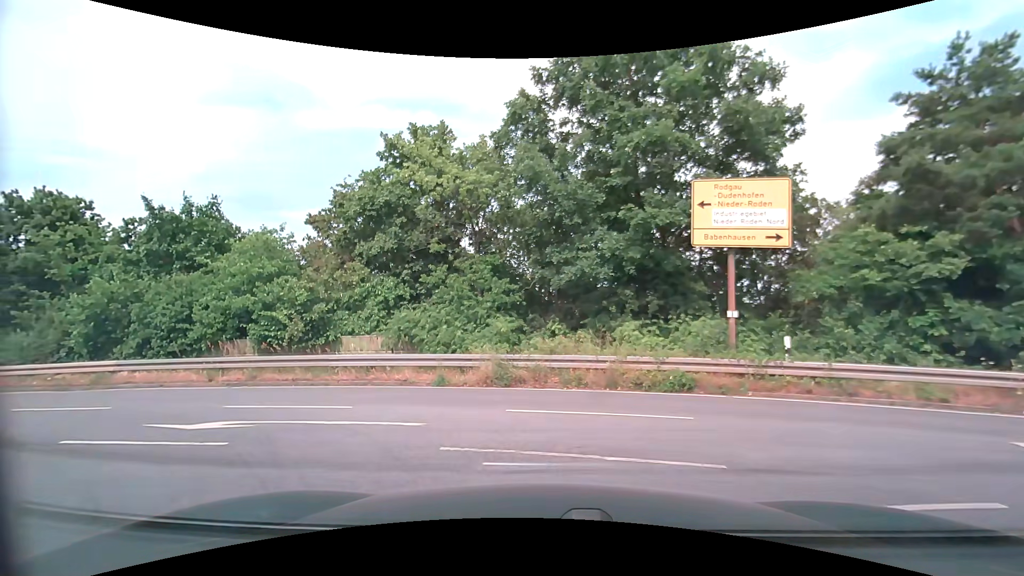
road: trunk_link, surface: asphalt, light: Day
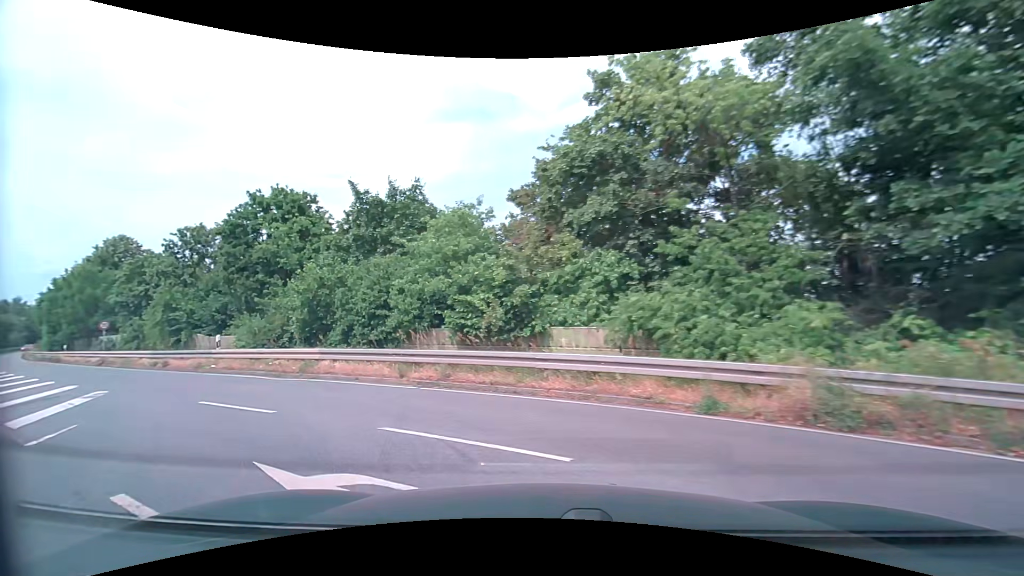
(-0.9, +4.8) m; -22°
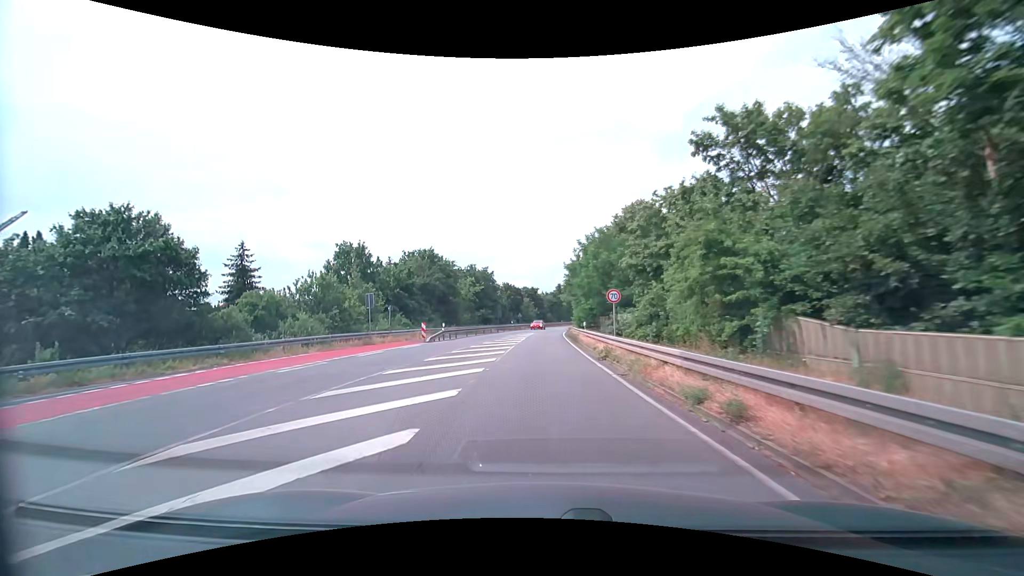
(-12.3, +16.8) m; -56°
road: tertiary
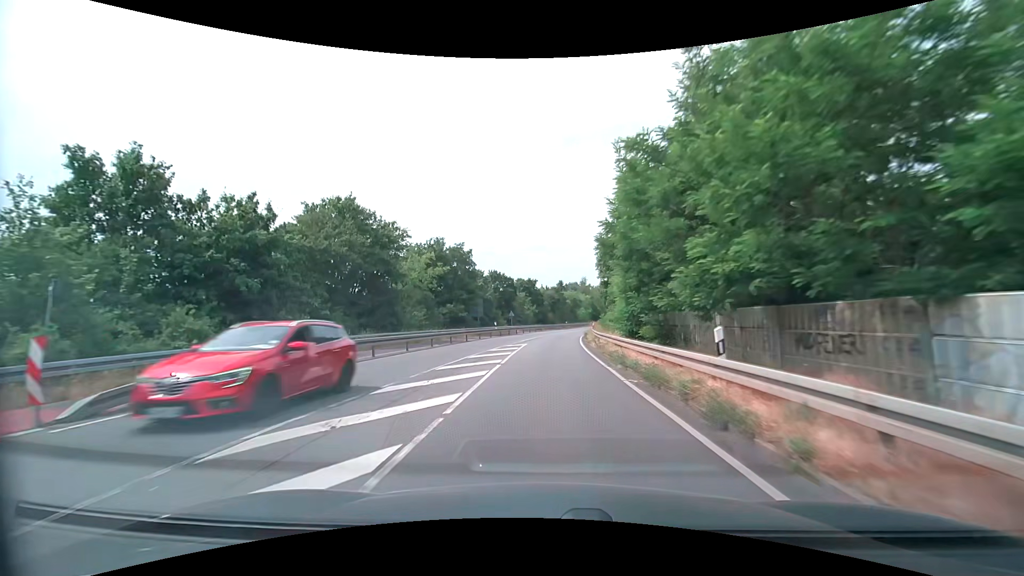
(-0.3, +25.9) m; 0°
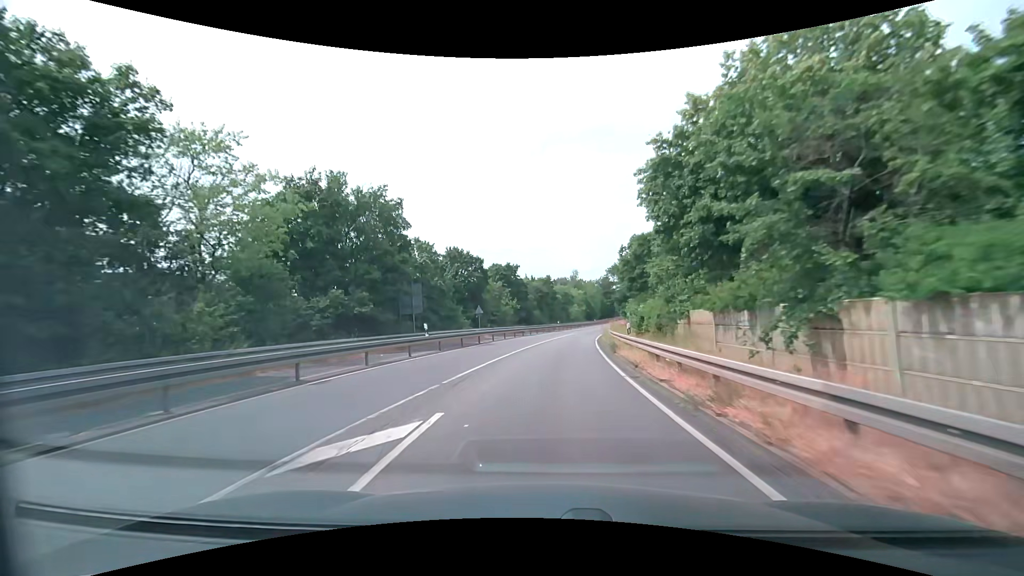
(+0.2, +23.7) m; +1°
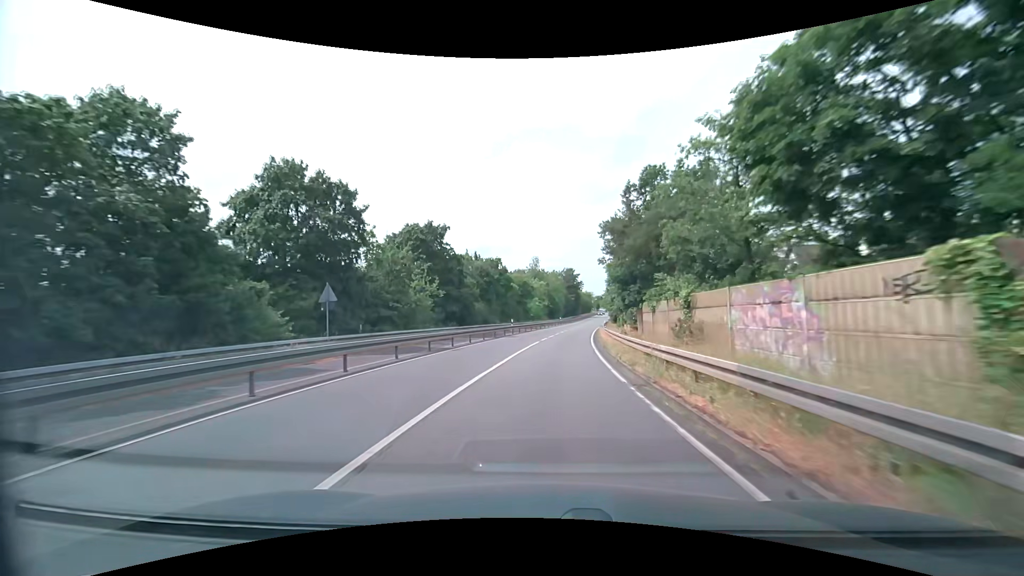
(+1.1, +26.5) m; +5°
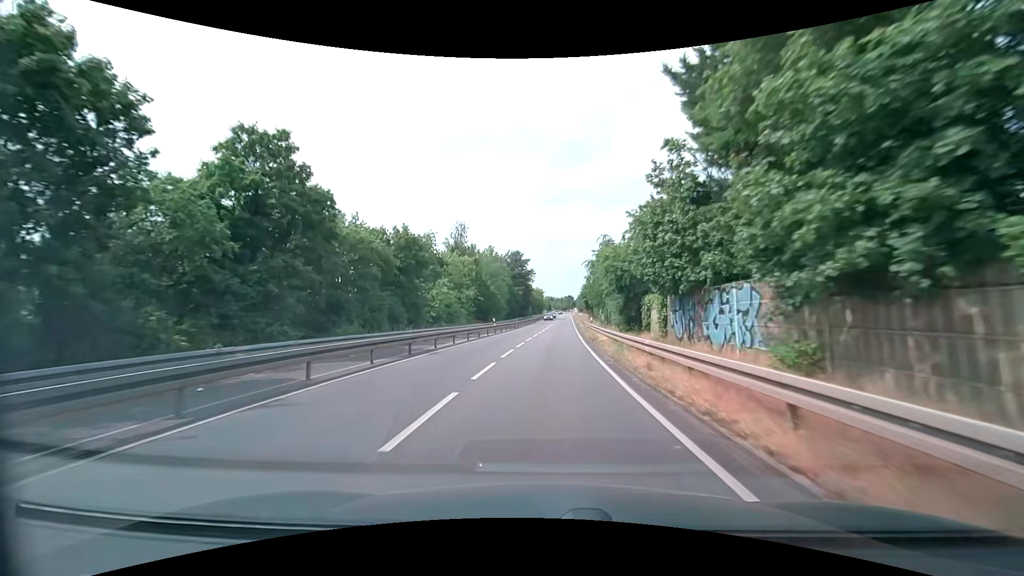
(+2.7, +45.4) m; +6°
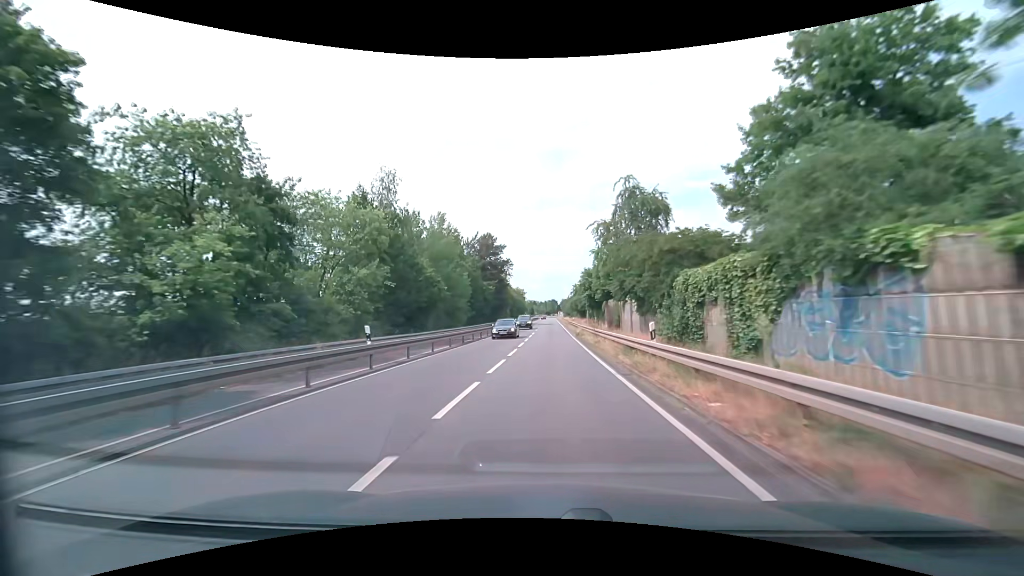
(+0.6, +28.1) m; +2°
(0, +10) (0, +20) (0, +30) (+1, +40) (+1, +50) (+1, +60) (+1, +70) (+2, +80) (+2, +90) (+2, +100) m
